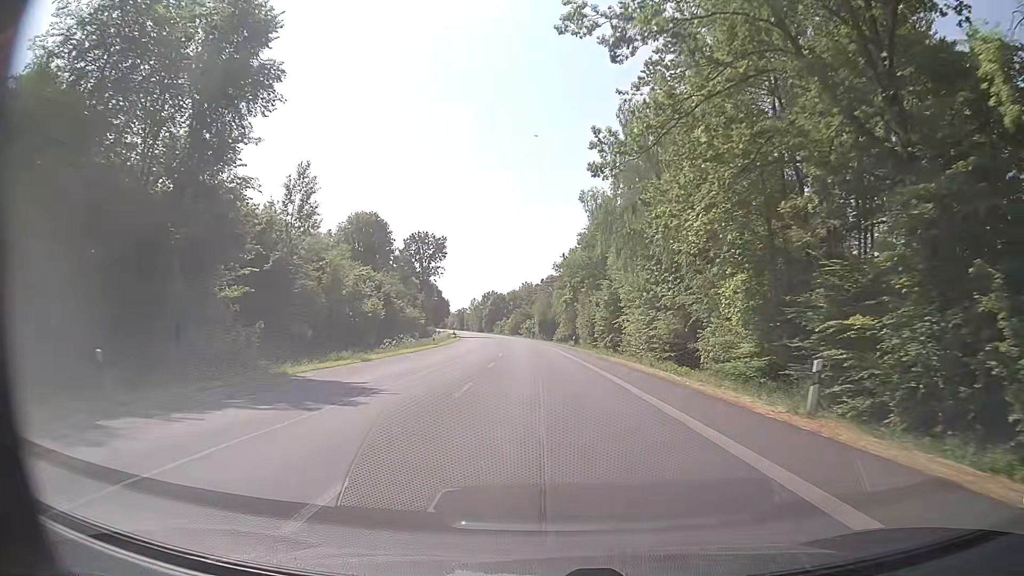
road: primary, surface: asphalt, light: Day
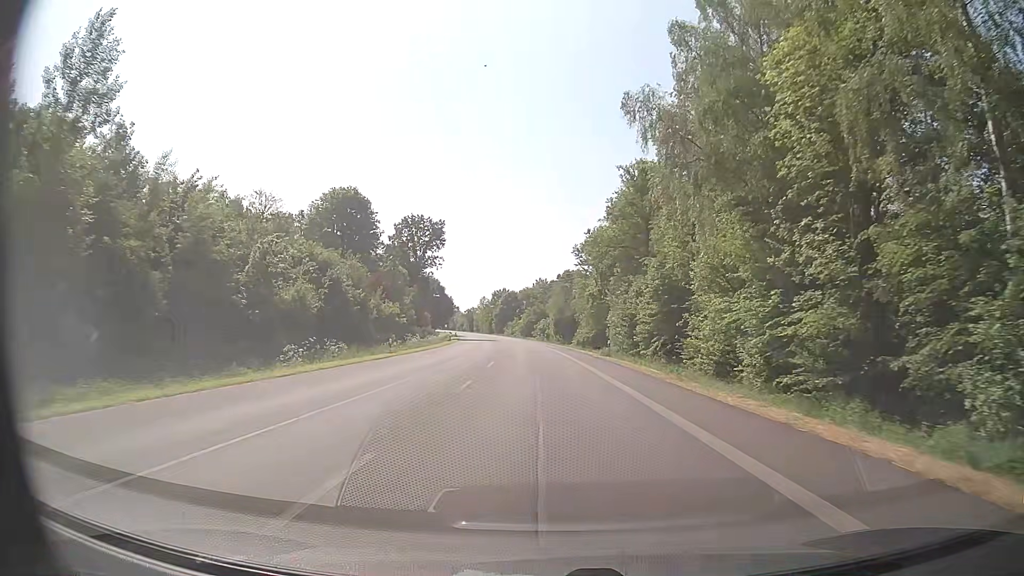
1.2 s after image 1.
(-0.1, +22.5) m; -1°
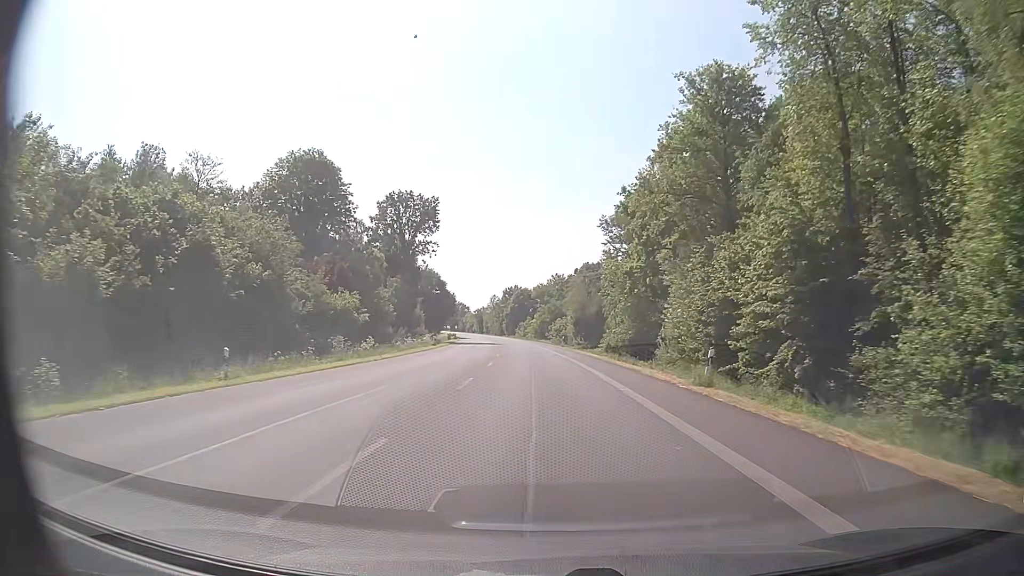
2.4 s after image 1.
(-0.4, +22.5) m; -2°
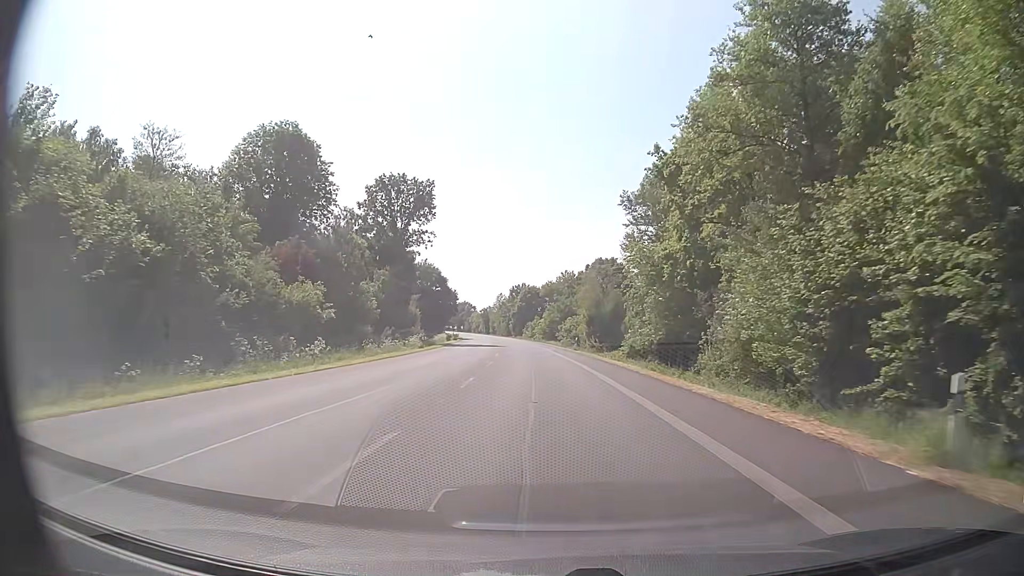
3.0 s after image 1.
(0.0, +11.2) m; 0°
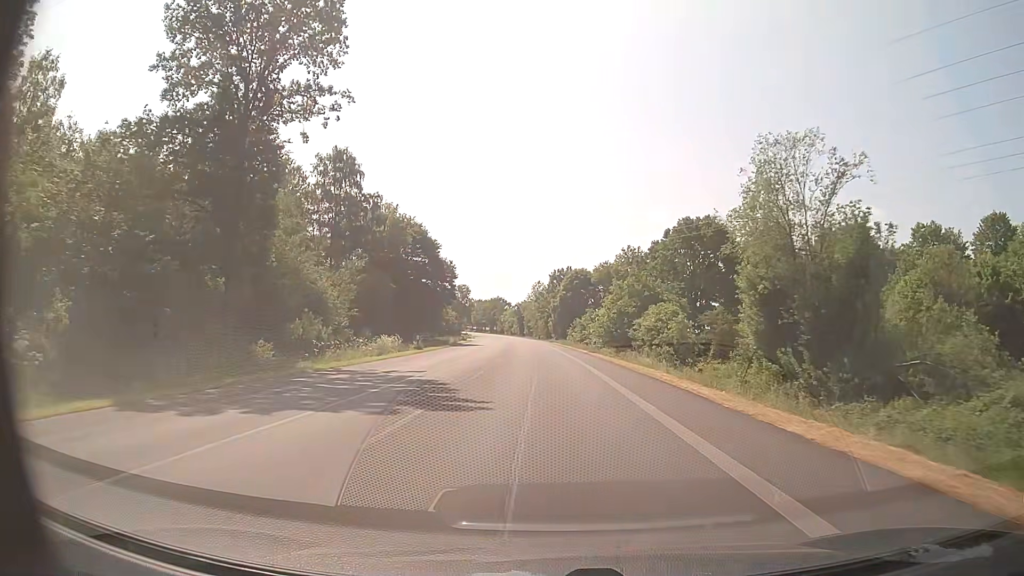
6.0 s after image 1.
(-1.8, +56.3) m; -4°
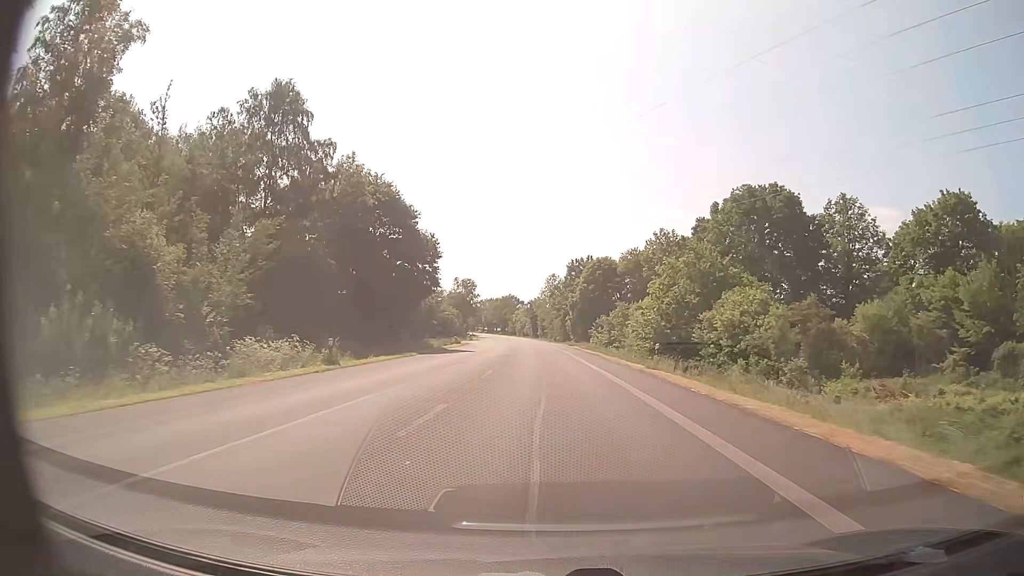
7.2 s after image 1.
(-0.3, +22.6) m; -1°
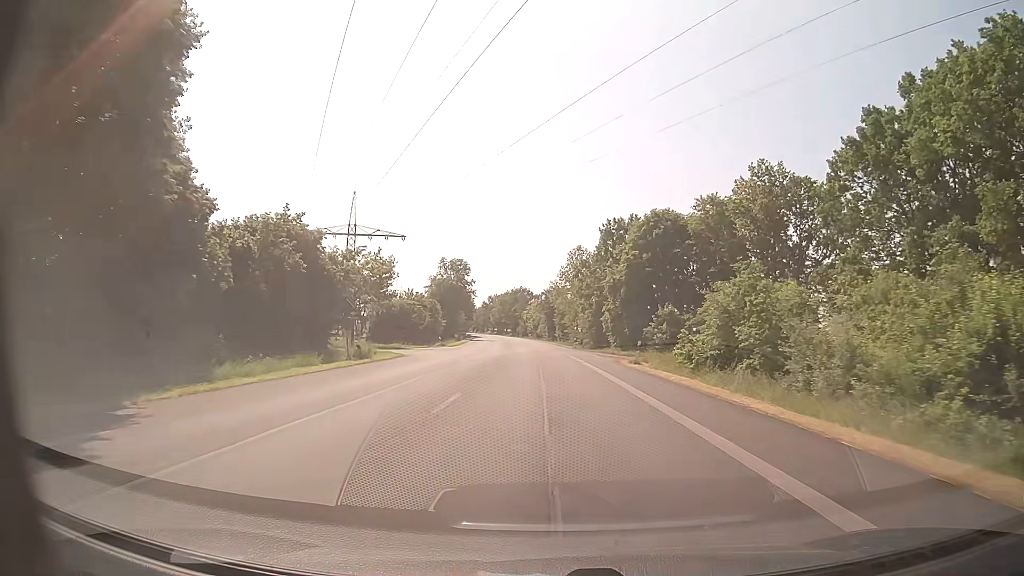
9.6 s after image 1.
(-0.7, +45.1) m; -2°
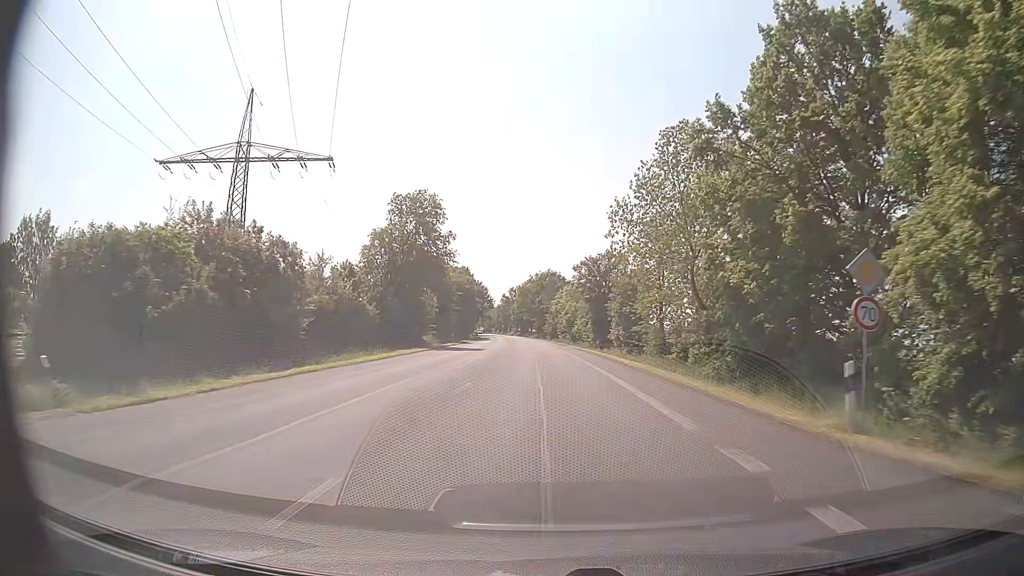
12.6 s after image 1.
(-1.3, +56.3) m; -3°
(0, +10) (0, +20) (0, +30) (-1, +40) (-1, +50) (-1, +60) (-2, +70) (-2, +80) (-3, +90) (-3, +100) m
